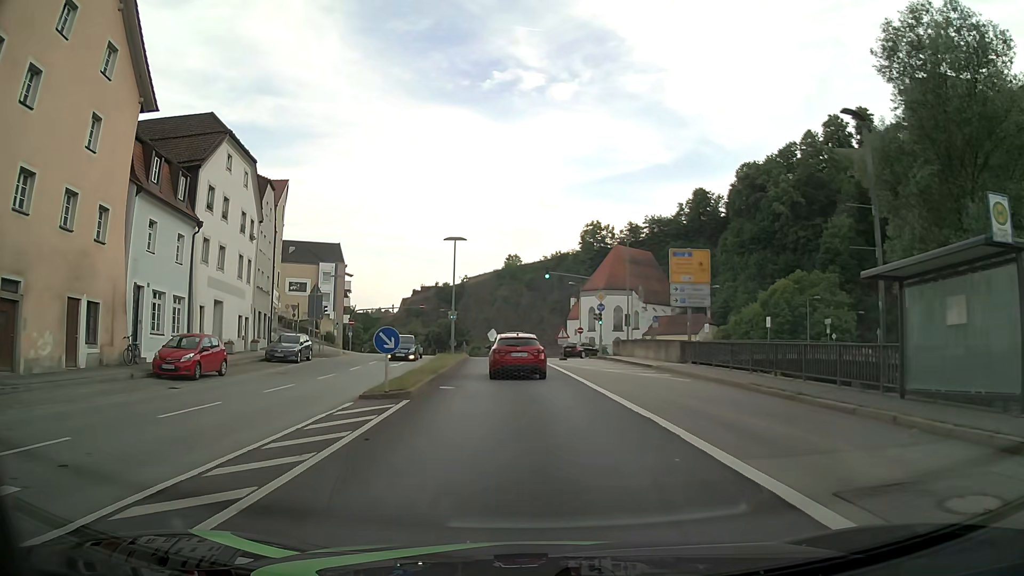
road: primary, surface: asphalt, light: Day
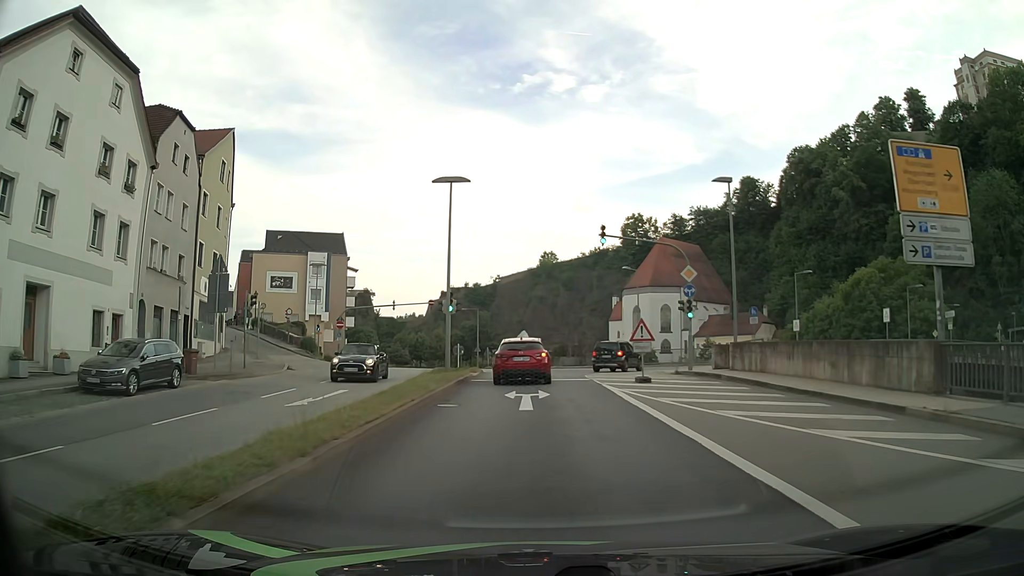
(-0.5, +18.5) m; -3°
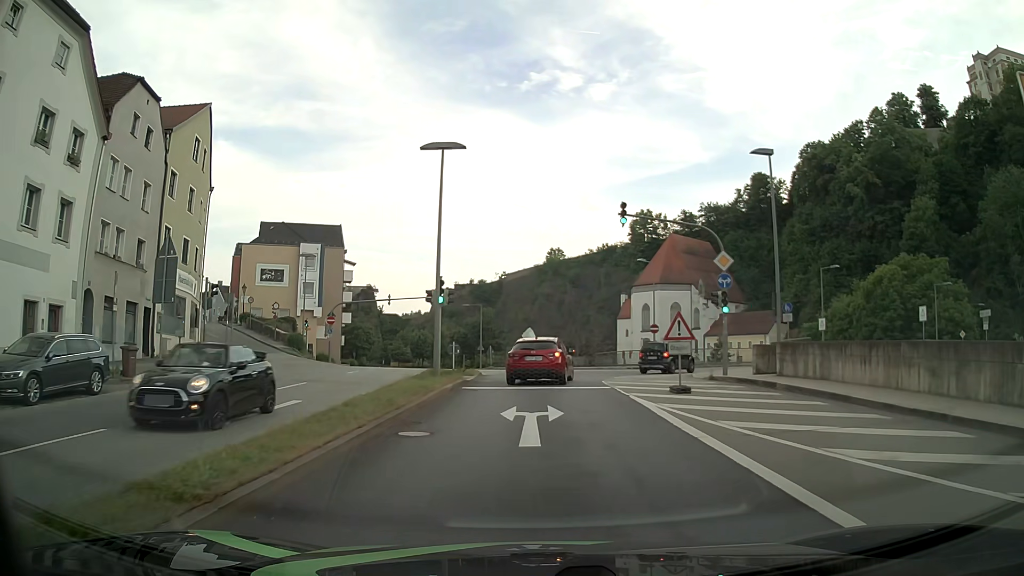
(0.0, +4.6) m; 0°
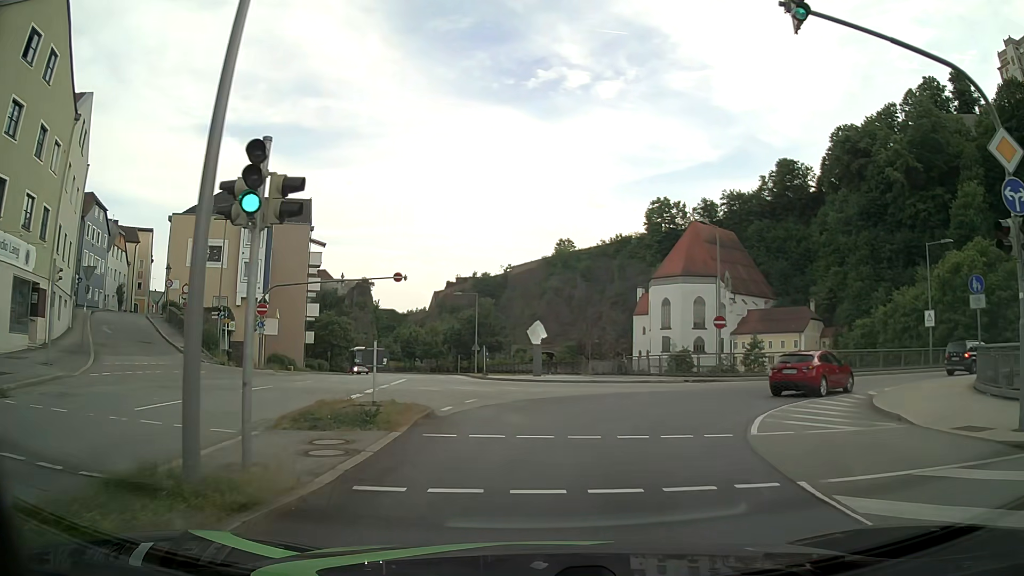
(-0.3, +16.5) m; -1°
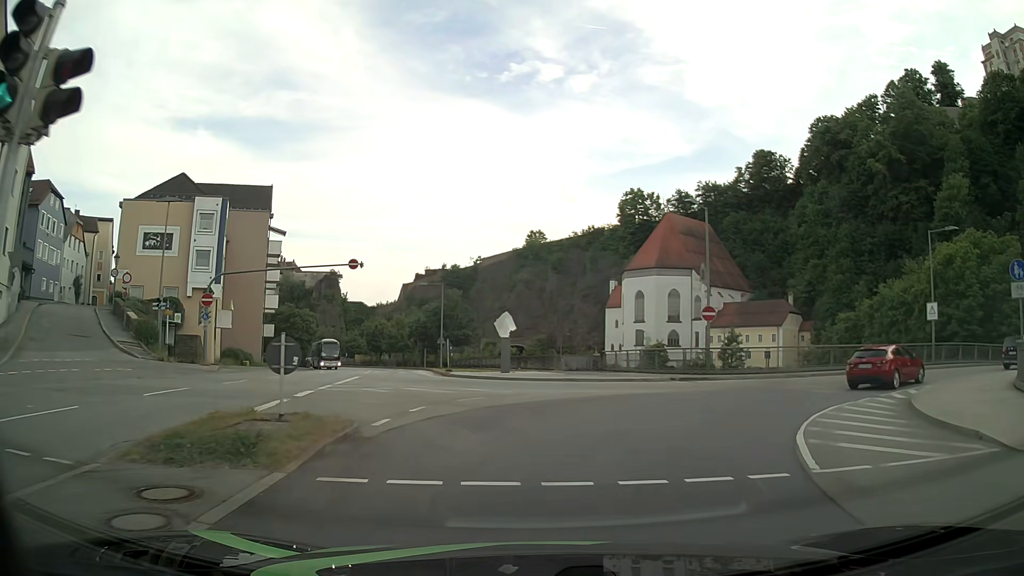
(0.0, +3.7) m; +2°
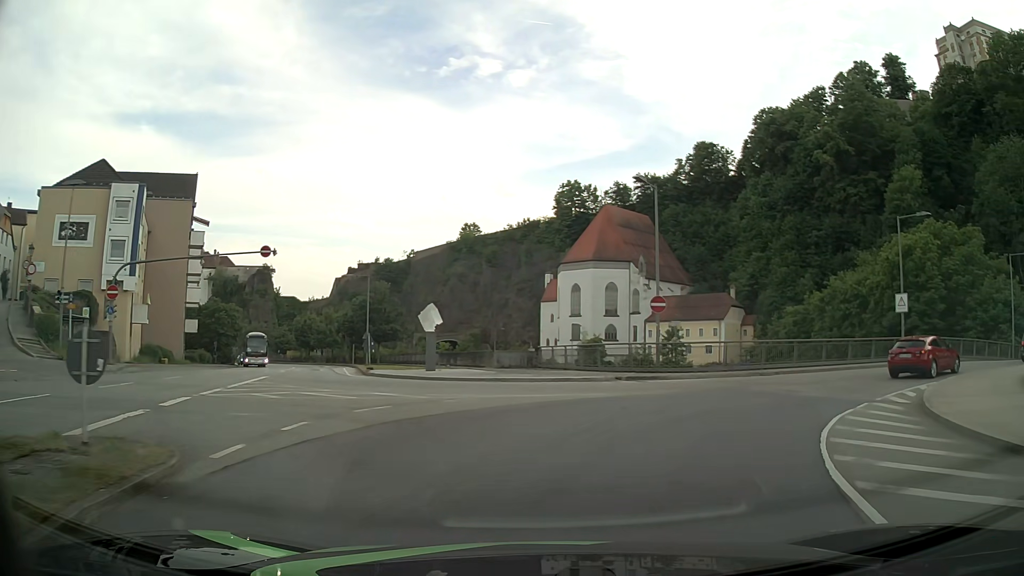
(+0.1, +3.6) m; +5°
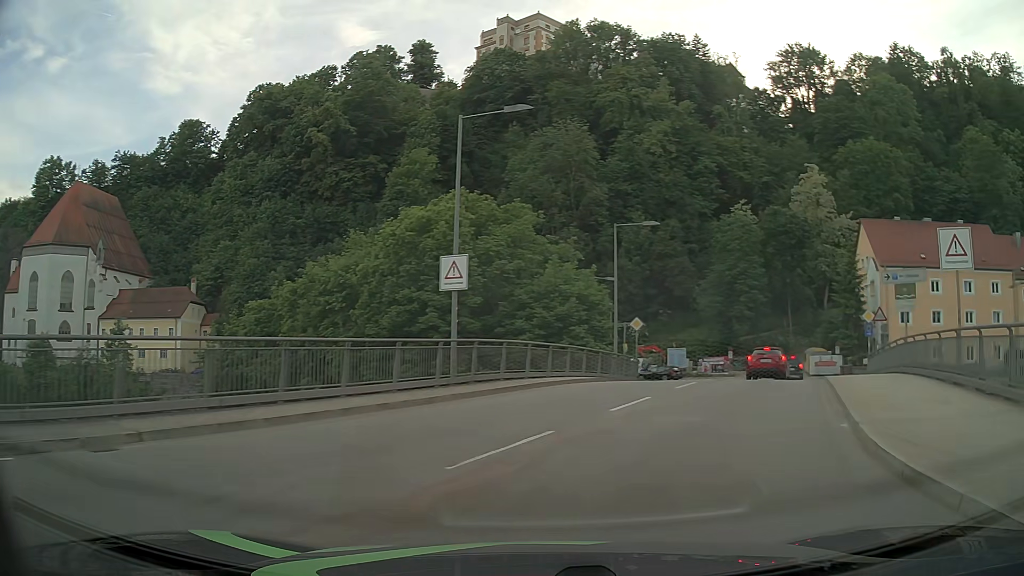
(+7.2, +18.0) m; +45°
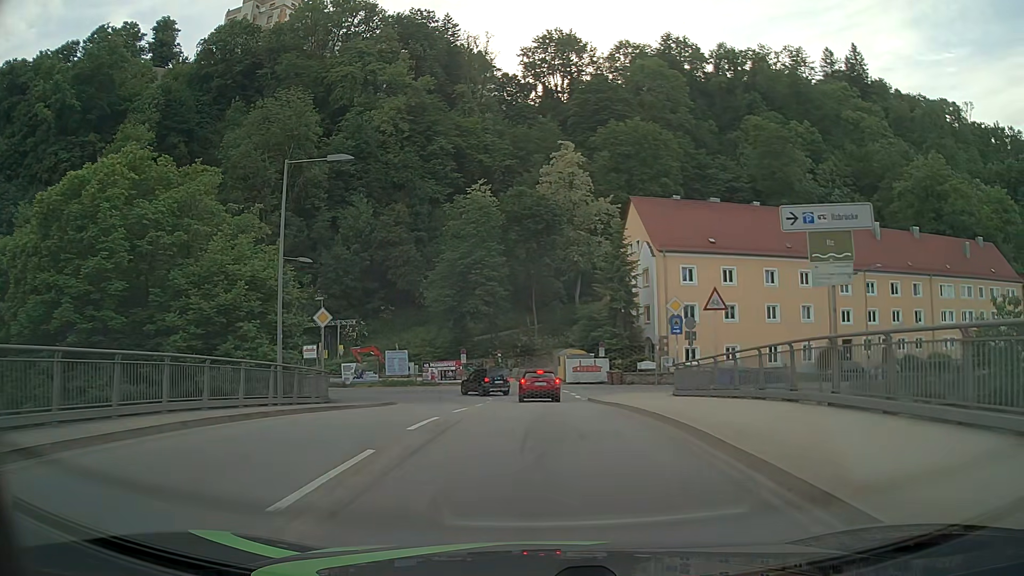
(+3.3, +12.8) m; +24°
(0, +10) (0, +20) (+1, +30) (-1, +40) (-6, +48) (-15, +53) (-25, +53) (-35, +52) (-45, +50) (-54, +48) m
